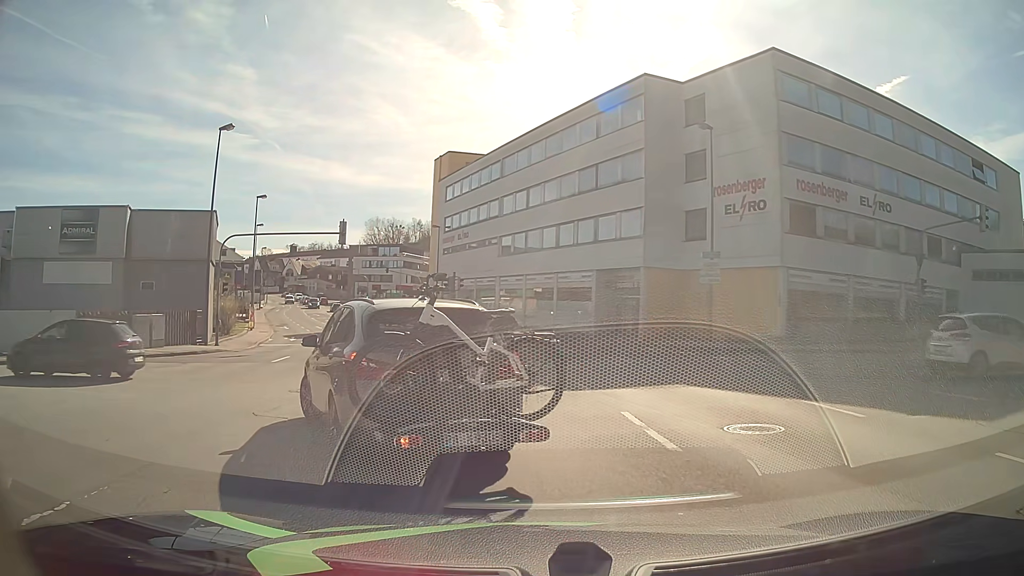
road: tertiary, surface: asphalt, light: Day
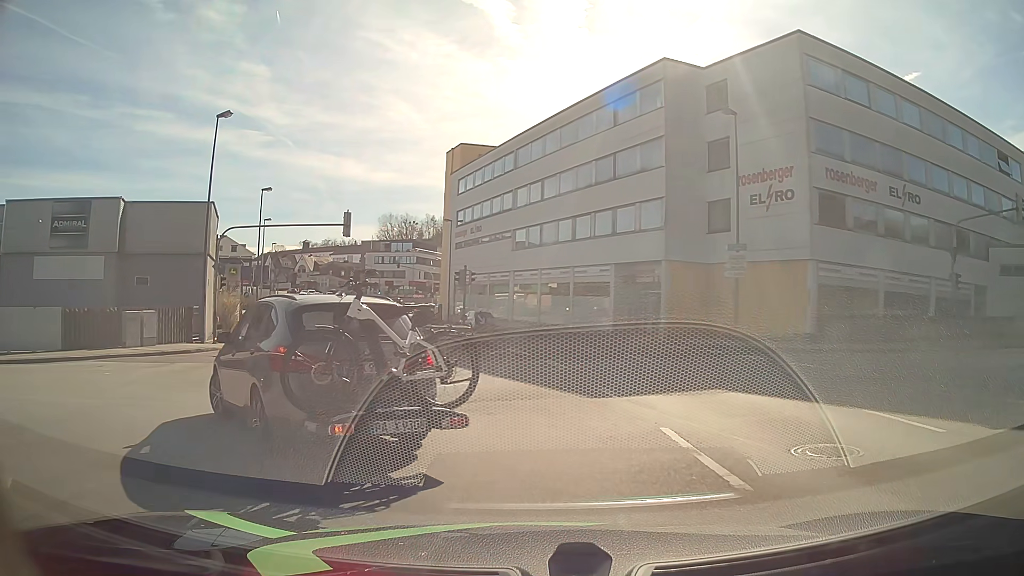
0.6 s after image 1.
(0.0, +1.8) m; -2°
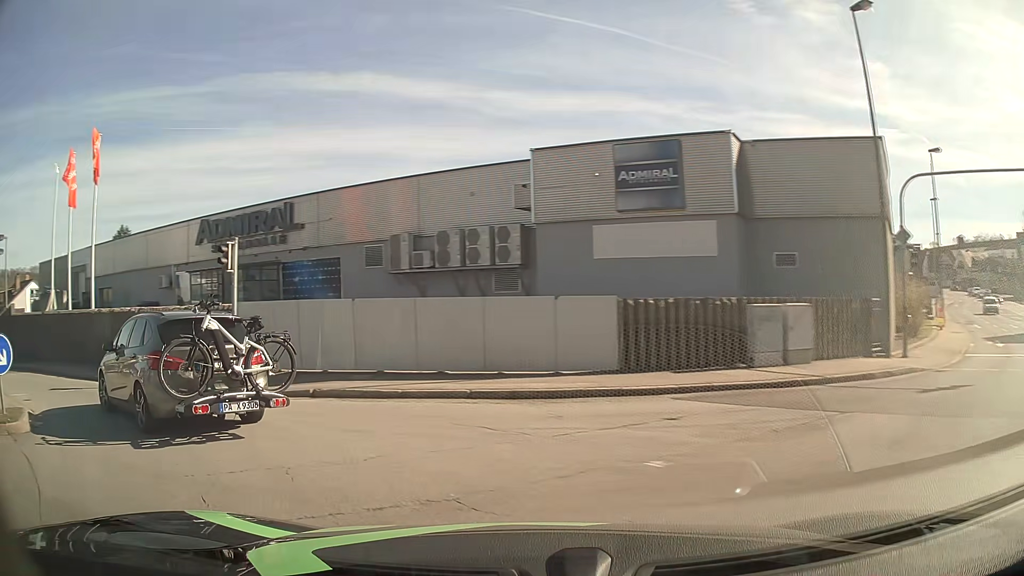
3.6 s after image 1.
(-4.3, +10.8) m; -54°
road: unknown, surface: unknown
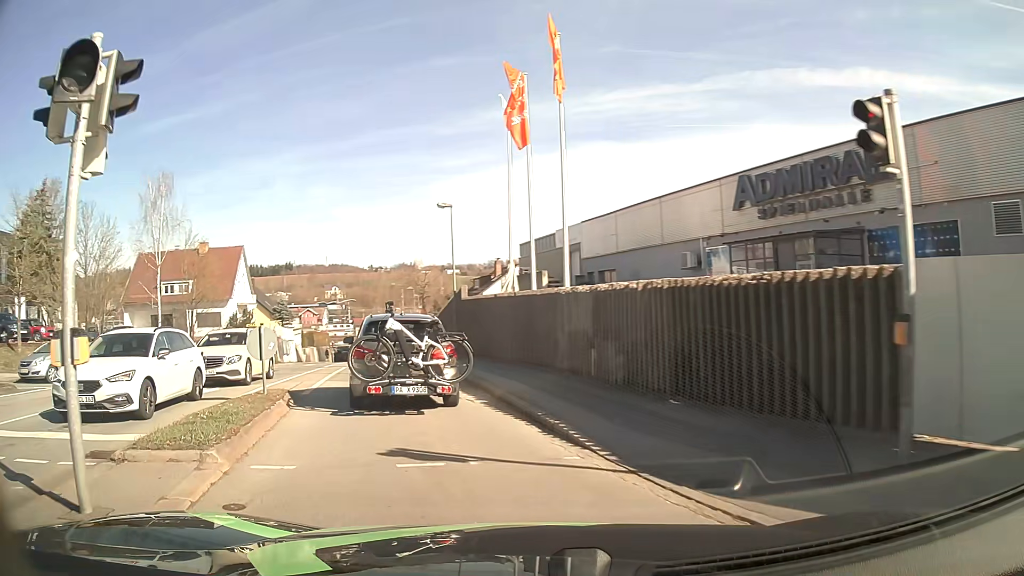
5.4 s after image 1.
(-4.5, +9.2) m; -46°
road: tertiary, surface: asphalt
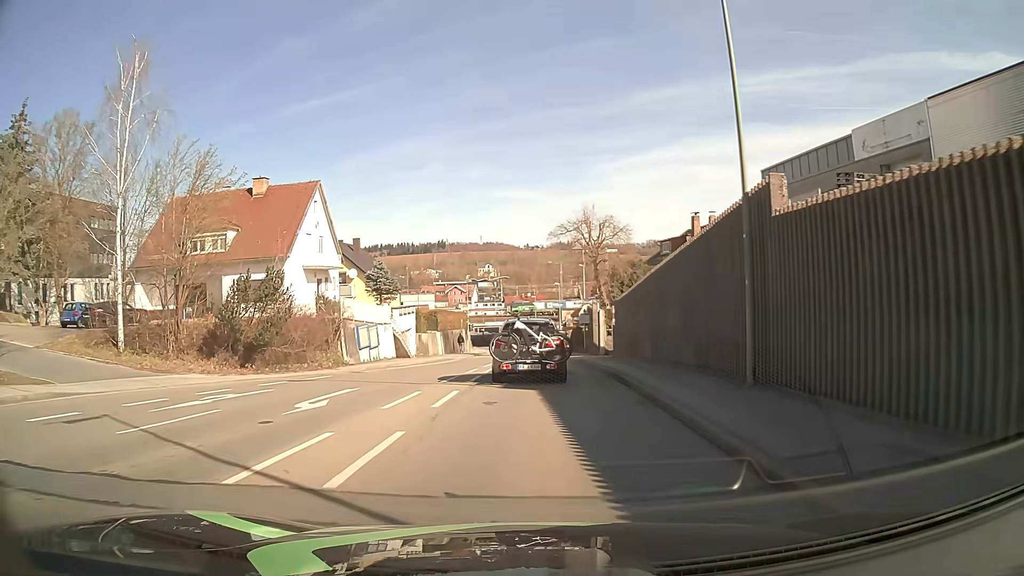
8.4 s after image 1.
(-5.0, +23.4) m; -14°
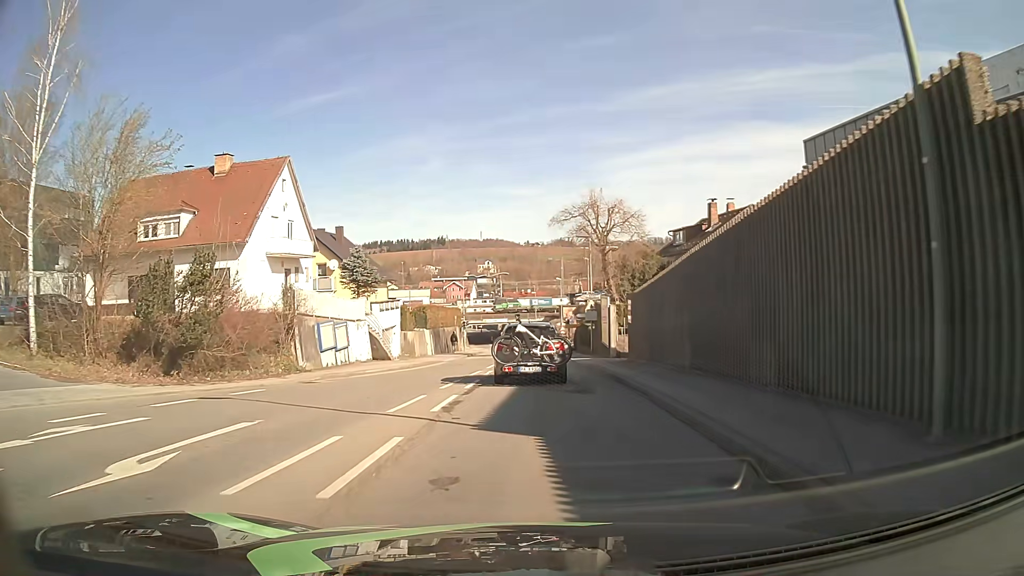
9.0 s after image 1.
(0.0, +6.0) m; 0°
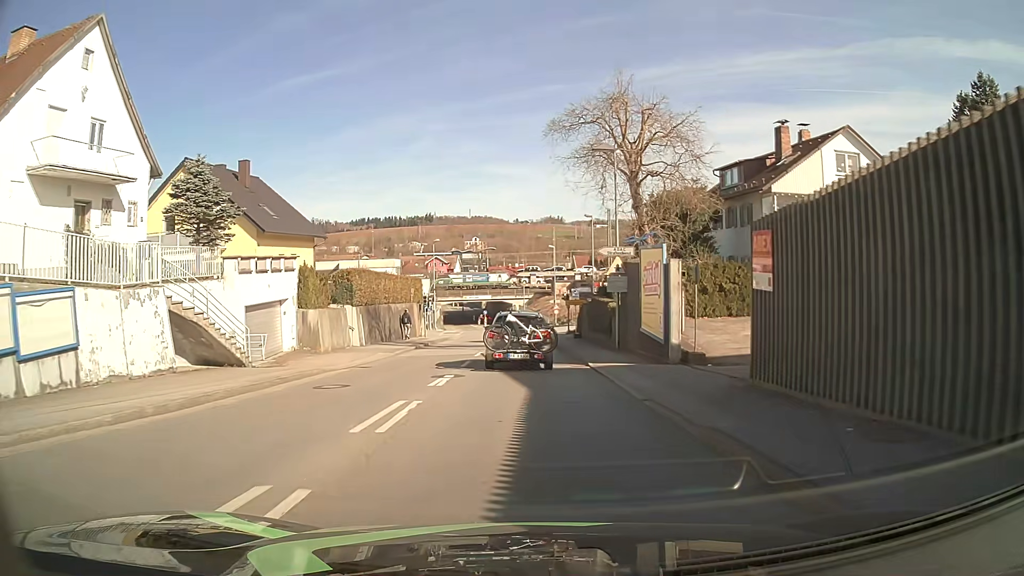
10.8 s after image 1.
(+0.1, +18.7) m; 0°
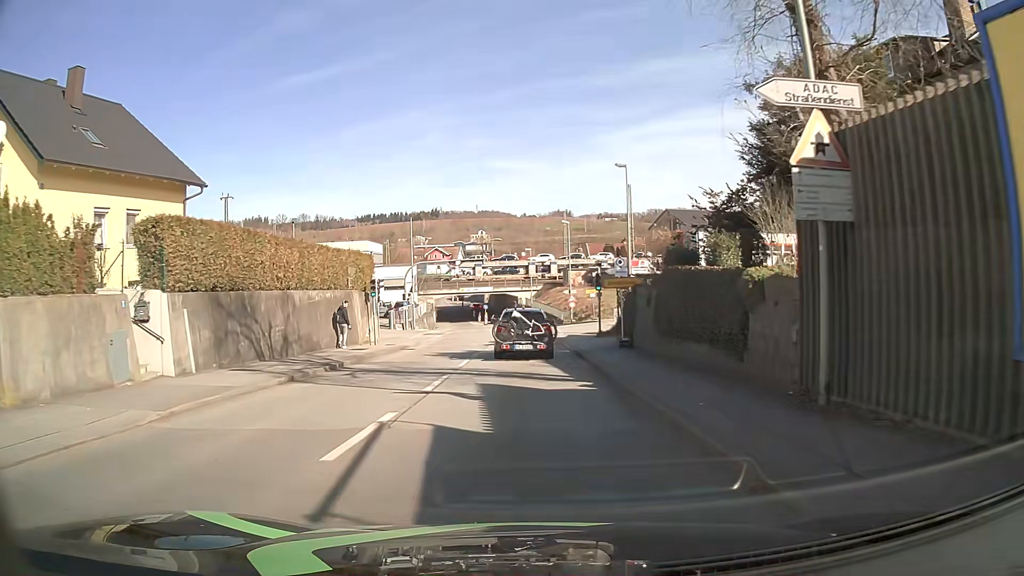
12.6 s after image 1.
(0.0, +18.4) m; 0°
(0, +10) (0, +20) (0, +30) (0, +40) (+5, +48) (+14, +53) (+23, +56) (+32, +60) (+41, +65) (+50, +70) m
